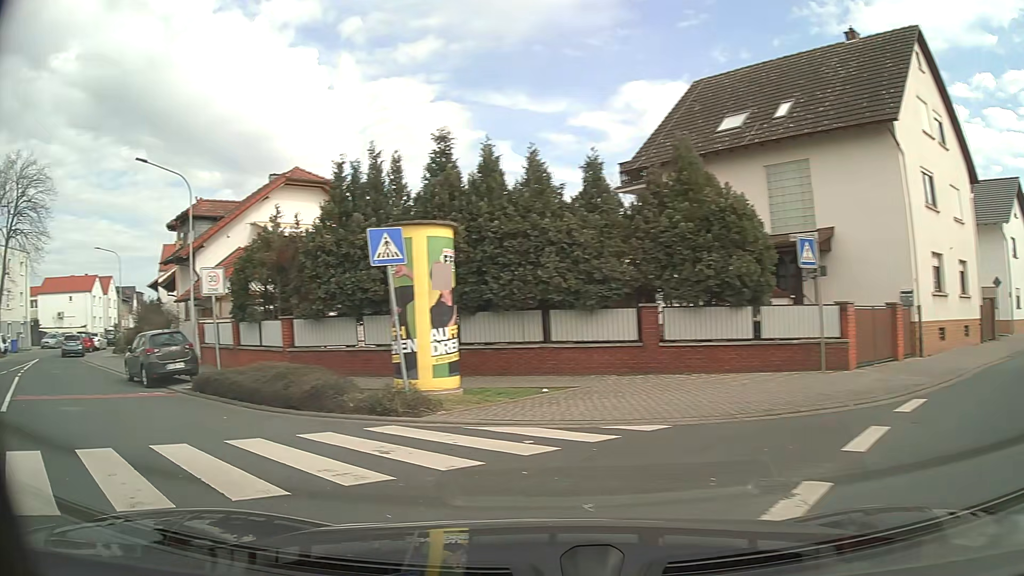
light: Day
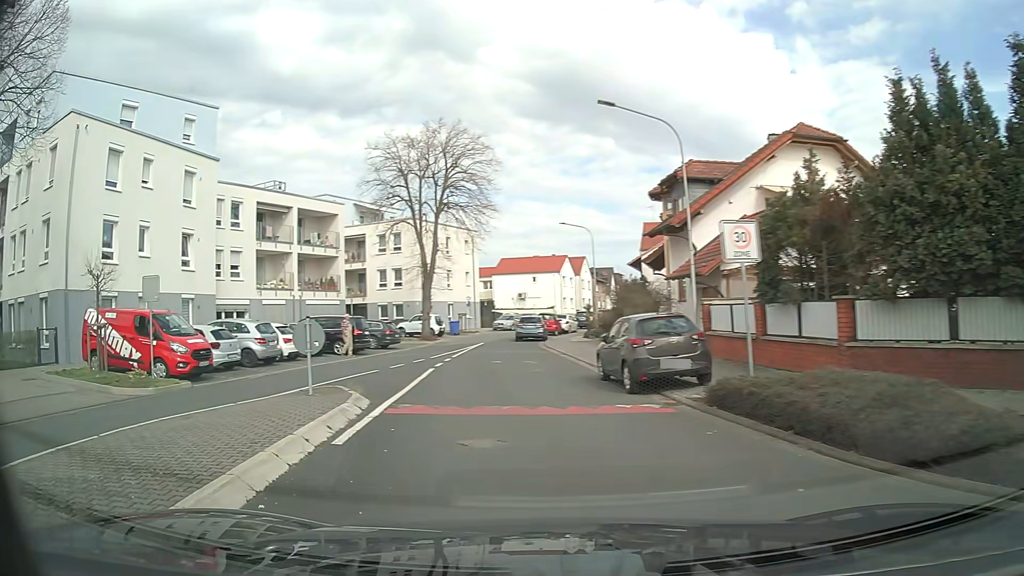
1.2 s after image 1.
(-2.3, +5.3) m; -42°
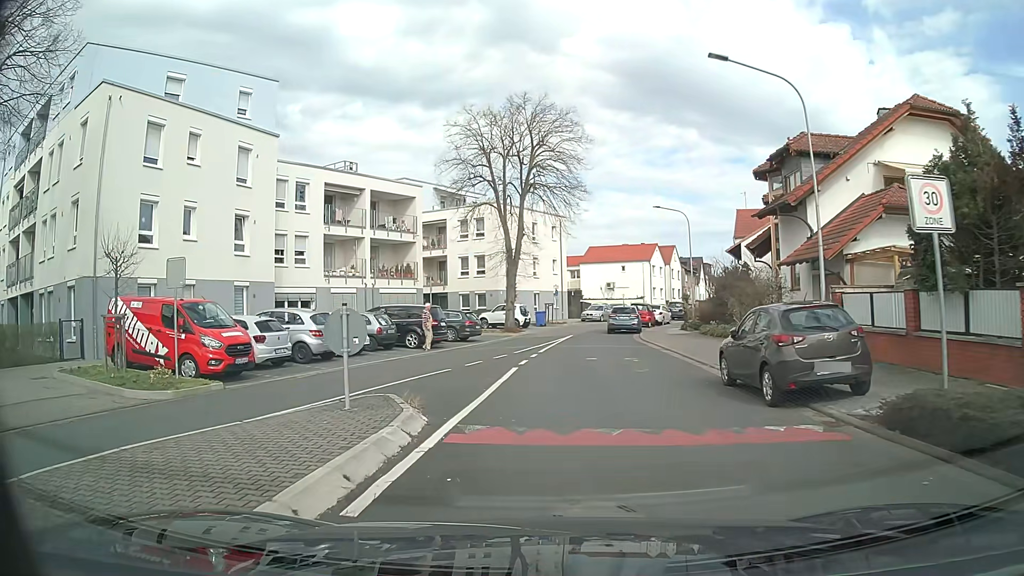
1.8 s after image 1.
(-0.3, +3.2) m; -6°
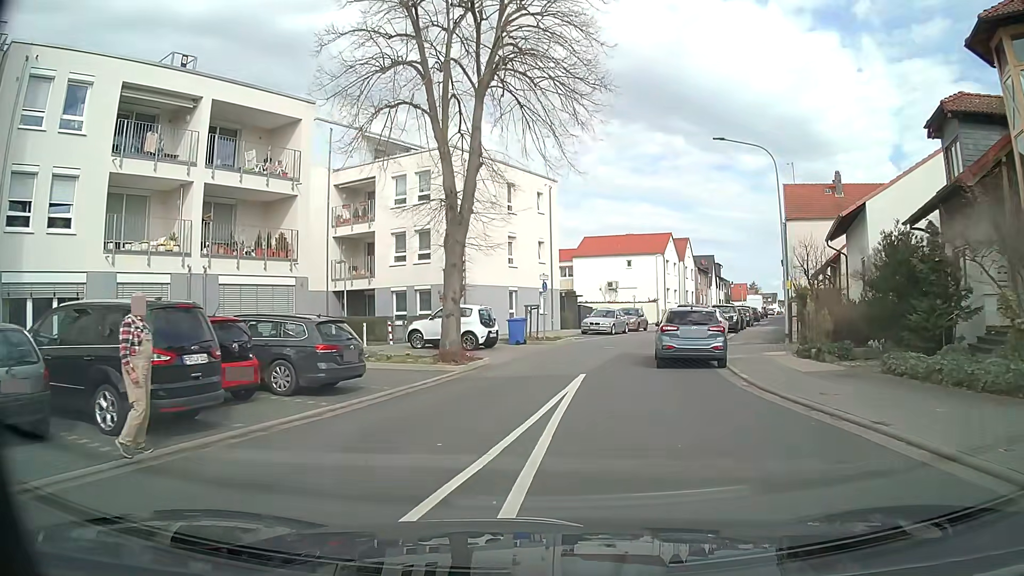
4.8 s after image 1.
(+0.1, +19.5) m; +1°
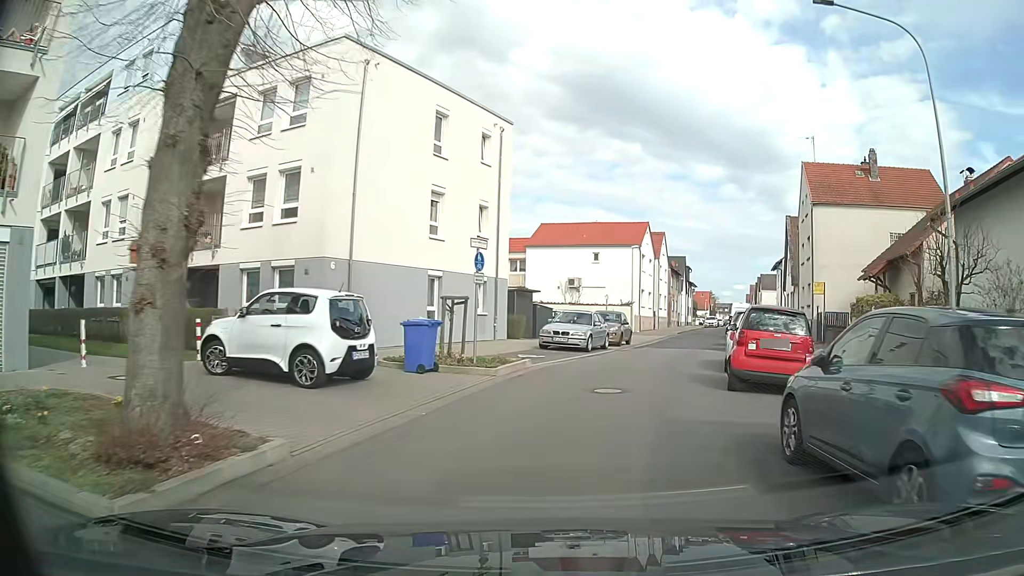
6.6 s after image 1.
(+0.2, +13.1) m; +4°
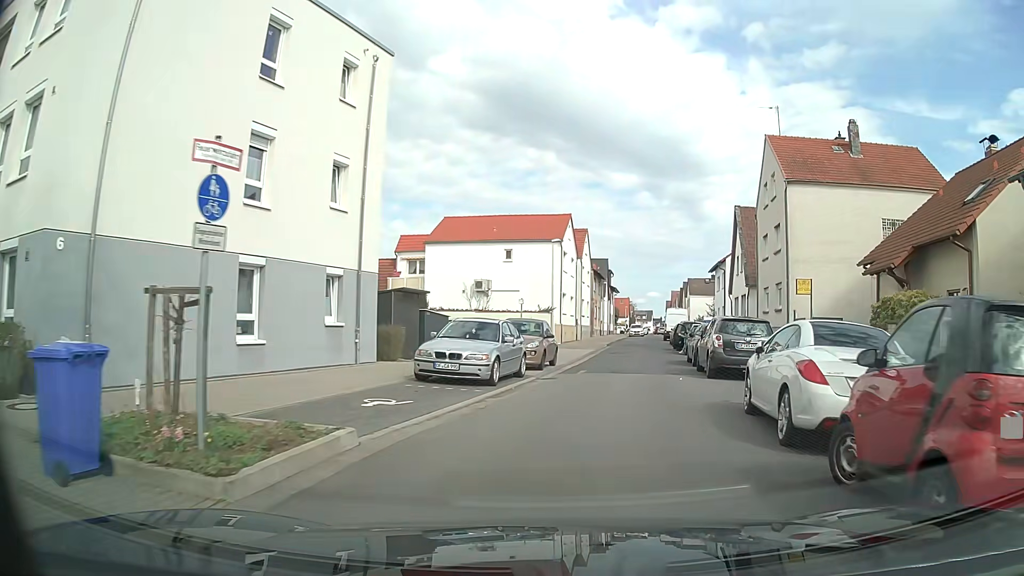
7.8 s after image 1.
(+0.5, +8.8) m; +7°
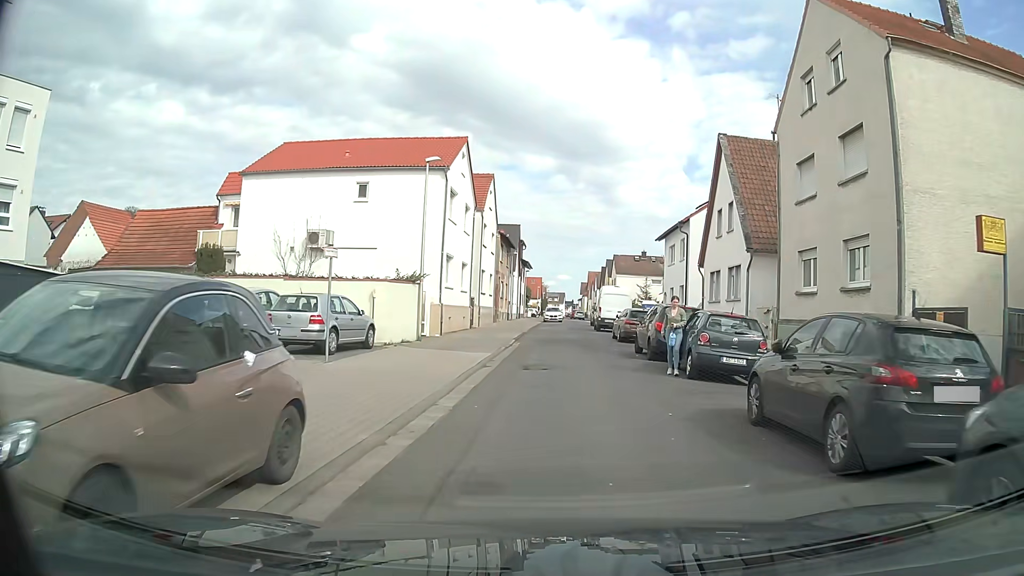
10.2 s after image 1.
(+1.6, +16.8) m; +9°
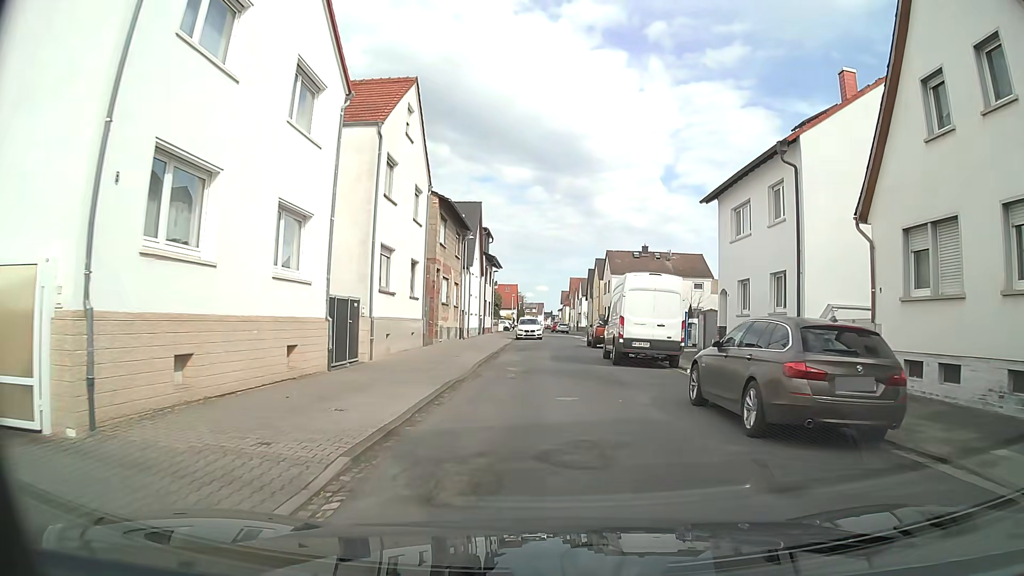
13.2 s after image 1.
(+0.3, +20.7) m; +2°
(0, +10) (0, +20) (0, +30) (0, +40) (+1, +50) (+2, +60) (+1, +70) (+1, +80) (0, +90) (-2, +100) m
